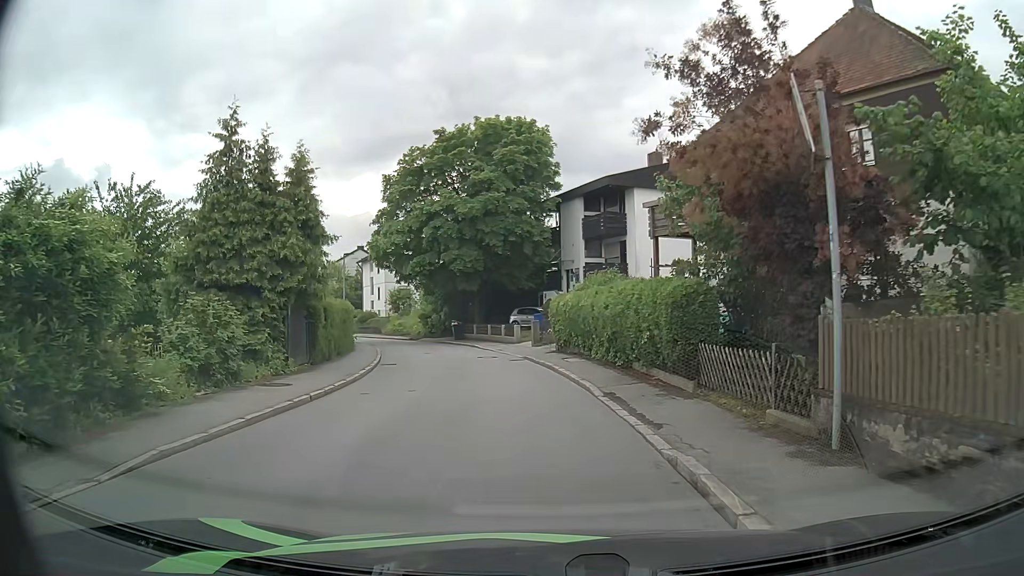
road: residential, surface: asphalt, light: Day
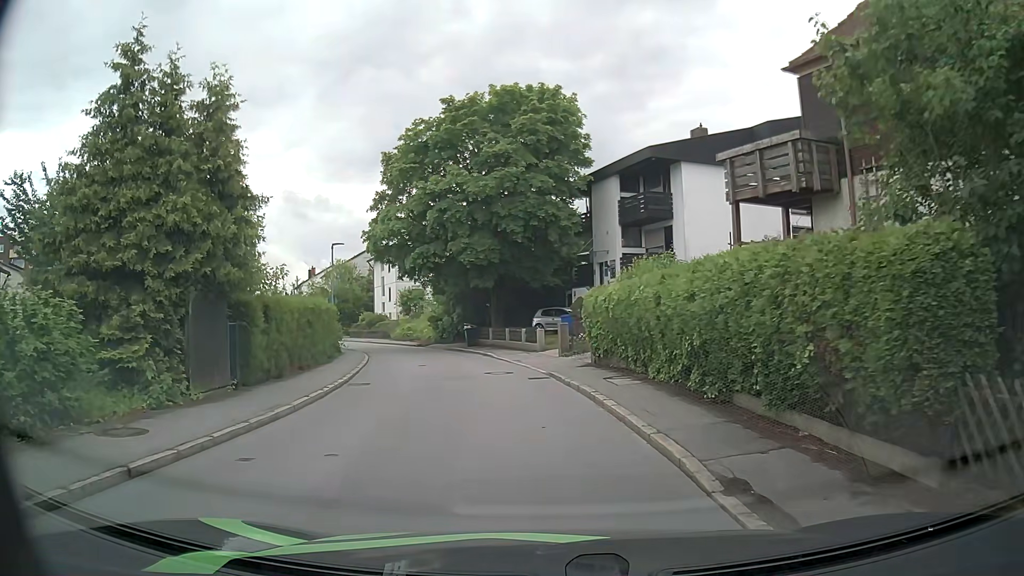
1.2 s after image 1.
(-0.1, +6.7) m; -2°
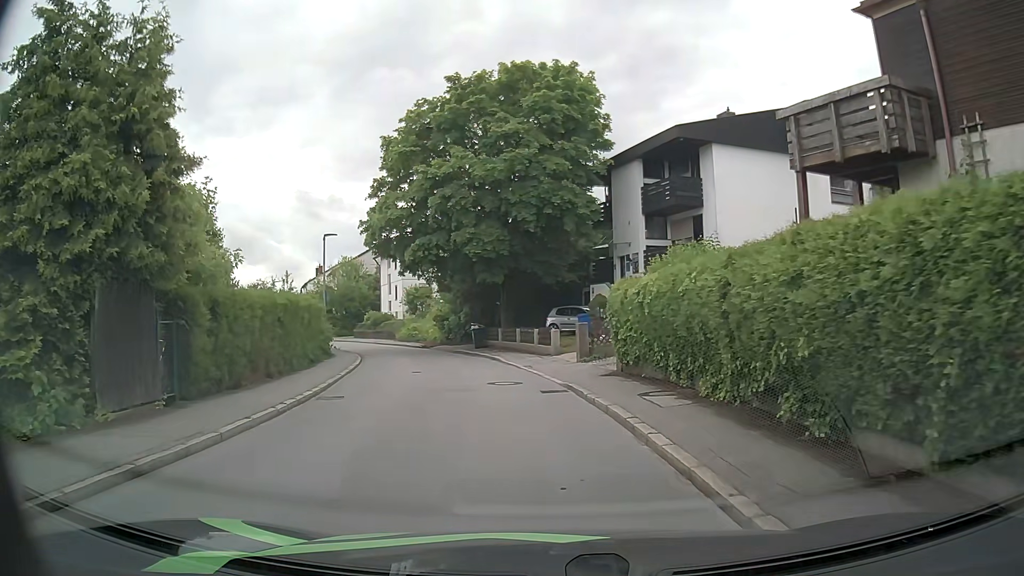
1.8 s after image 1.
(0.0, +3.3) m; 0°
